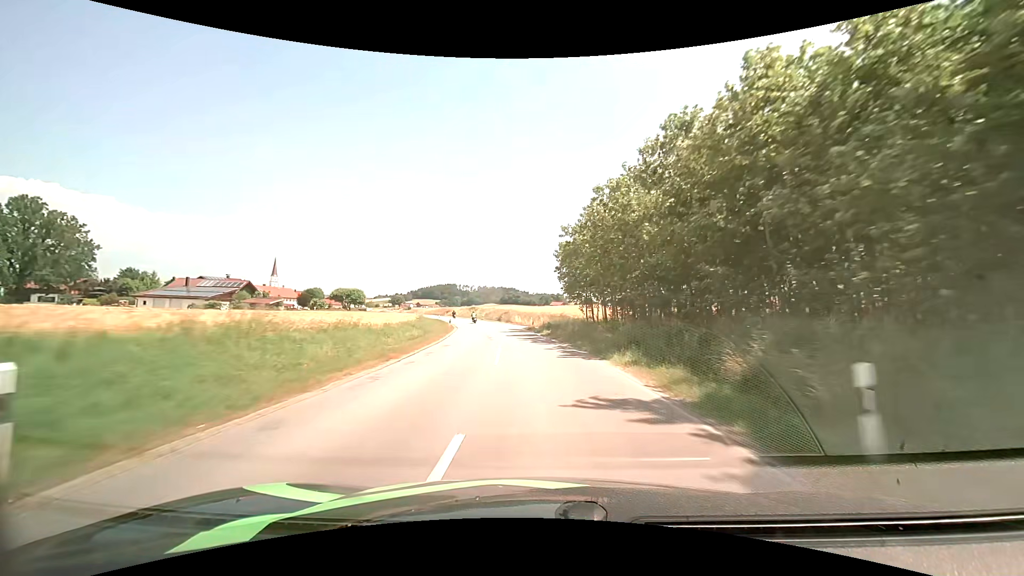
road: secondary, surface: asphalt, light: Day
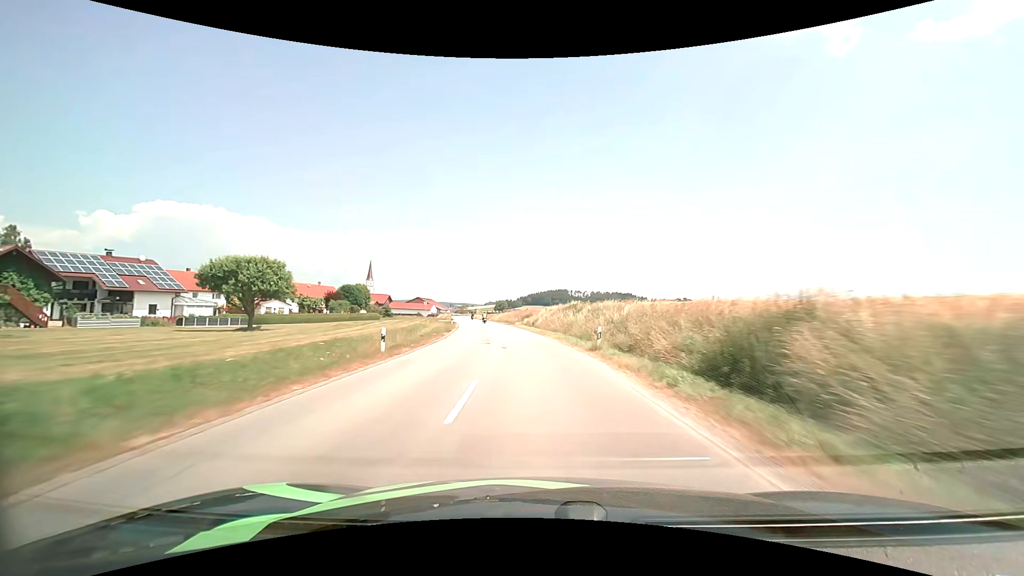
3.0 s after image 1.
(-7.4, +67.6) m; -13°
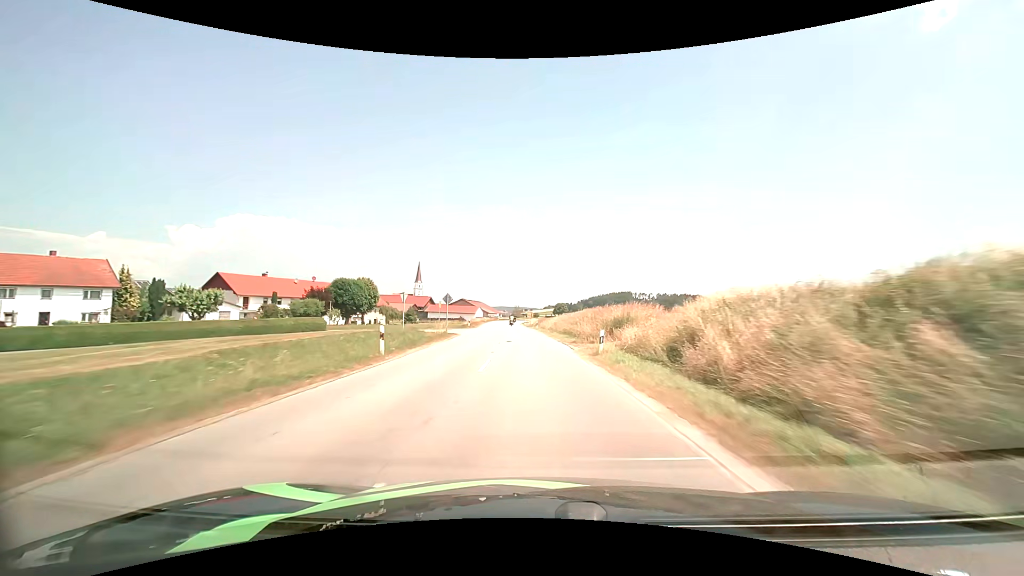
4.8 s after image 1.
(-2.7, +42.0) m; -7°
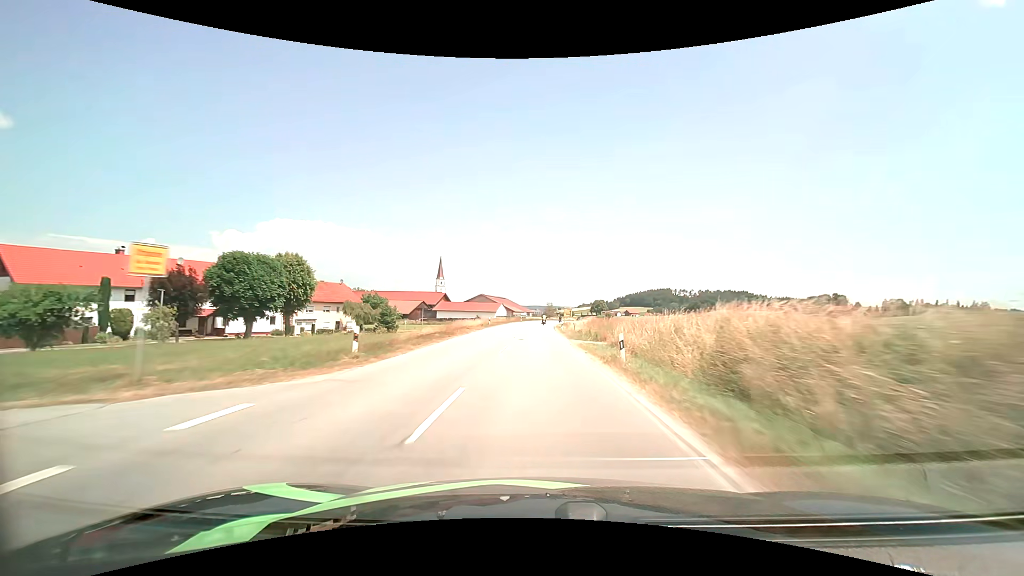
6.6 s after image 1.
(-1.7, +43.0) m; -4°
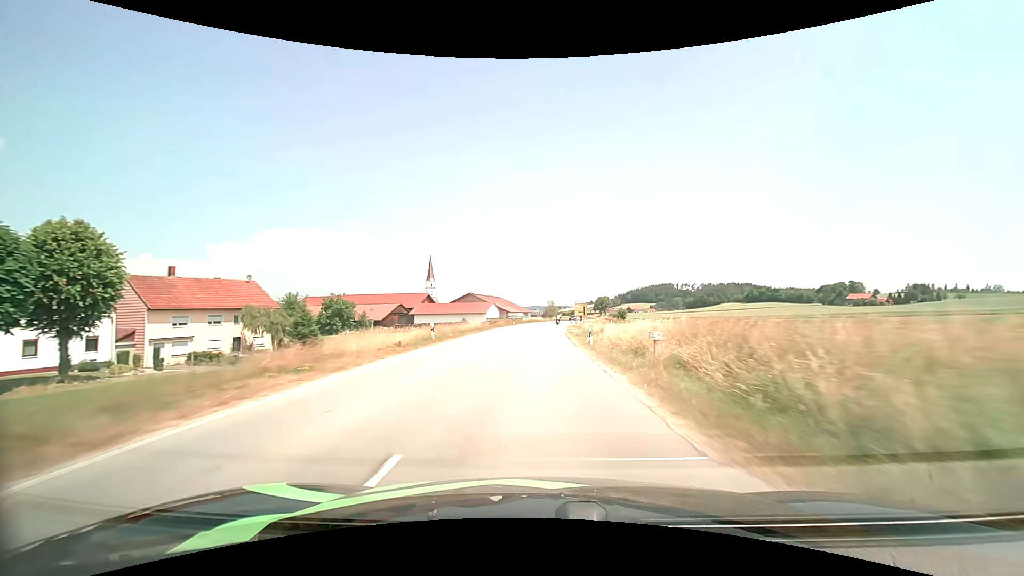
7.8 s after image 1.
(-0.1, +28.5) m; 0°
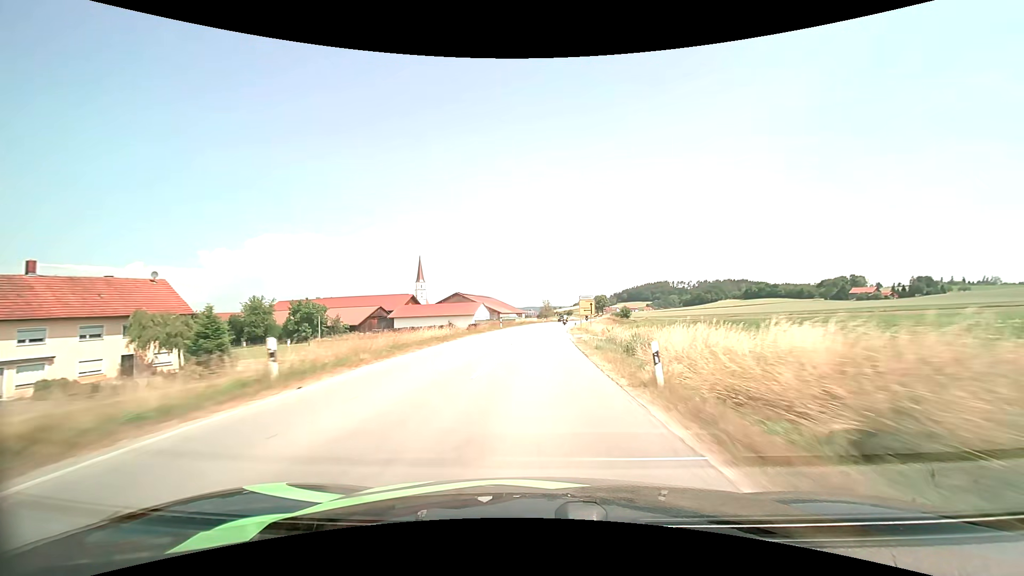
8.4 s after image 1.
(+0.1, +14.2) m; 0°
